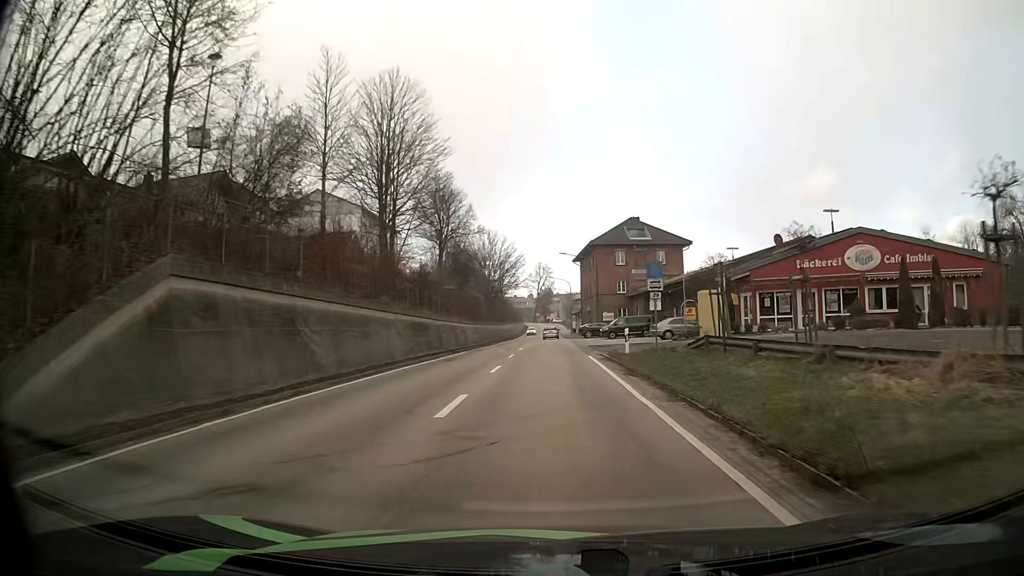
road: secondary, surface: asphalt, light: Day
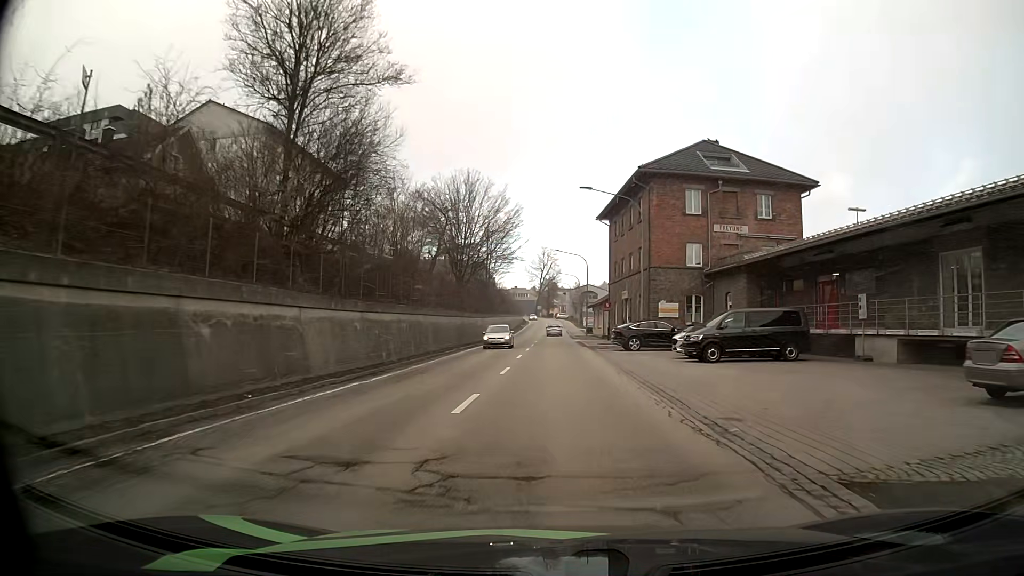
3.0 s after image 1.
(-0.3, +35.6) m; -1°
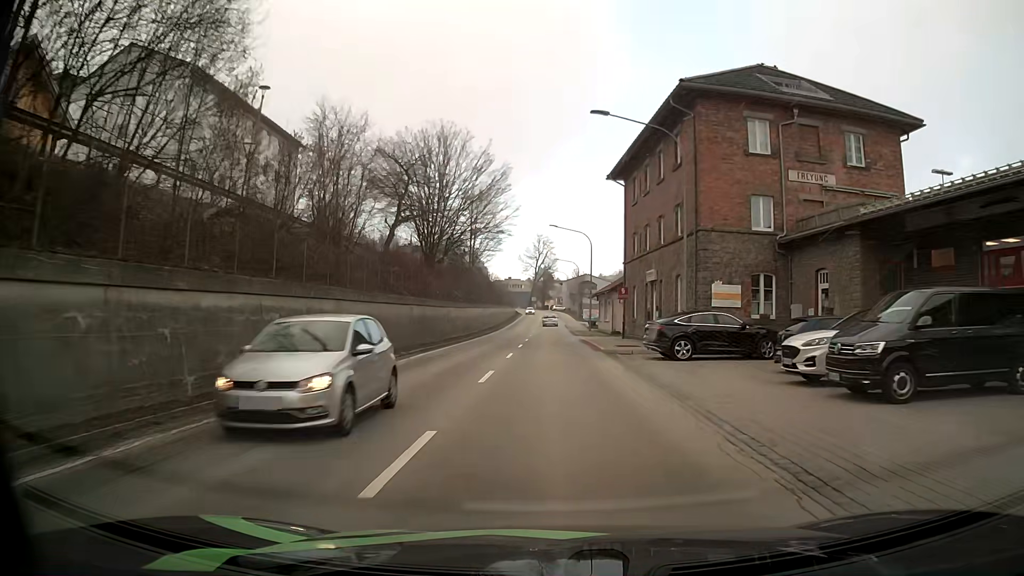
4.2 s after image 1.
(+0.2, +13.9) m; +1°
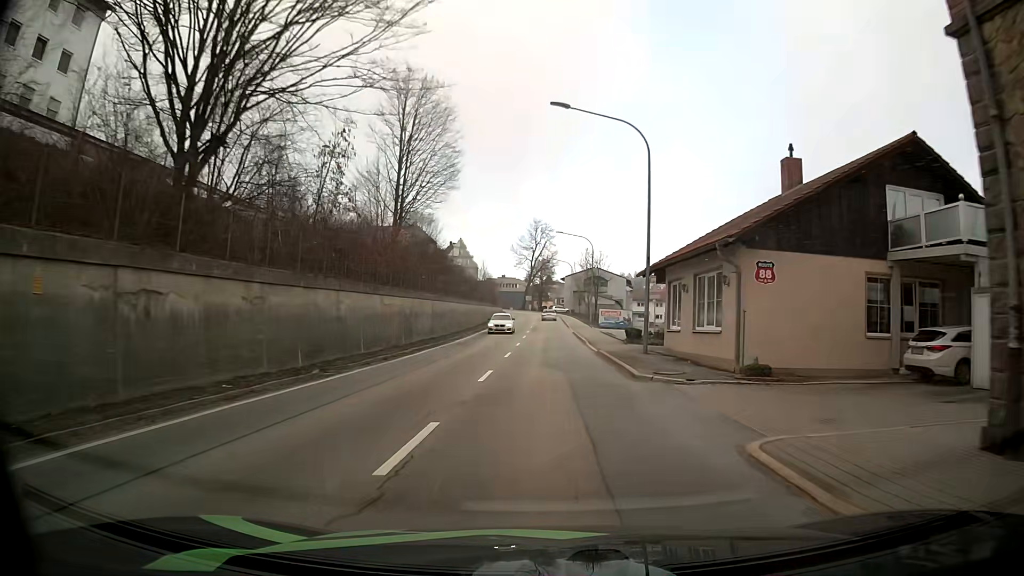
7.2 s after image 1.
(0.0, +35.6) m; +1°
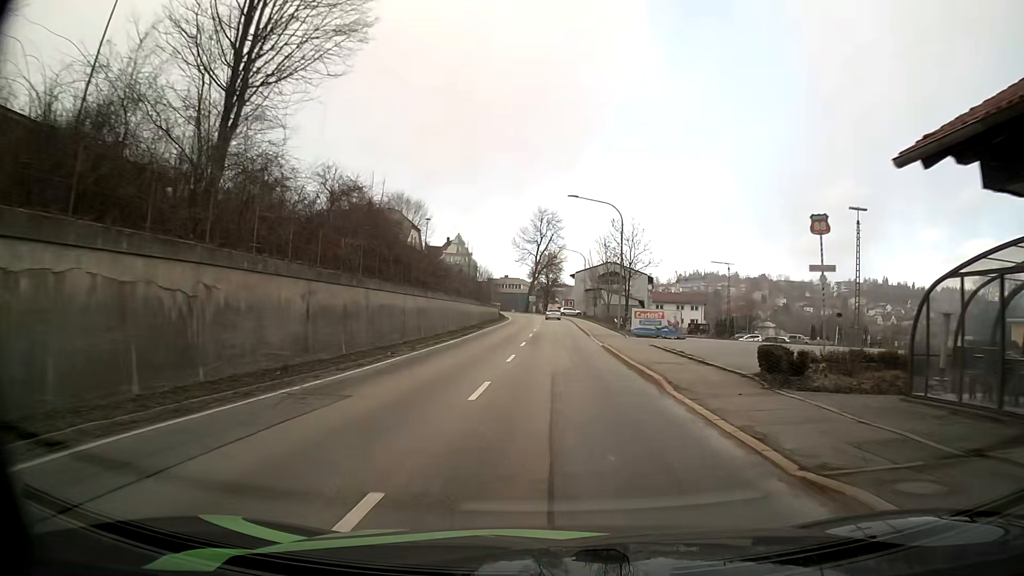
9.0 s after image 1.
(-0.3, +21.8) m; -2°
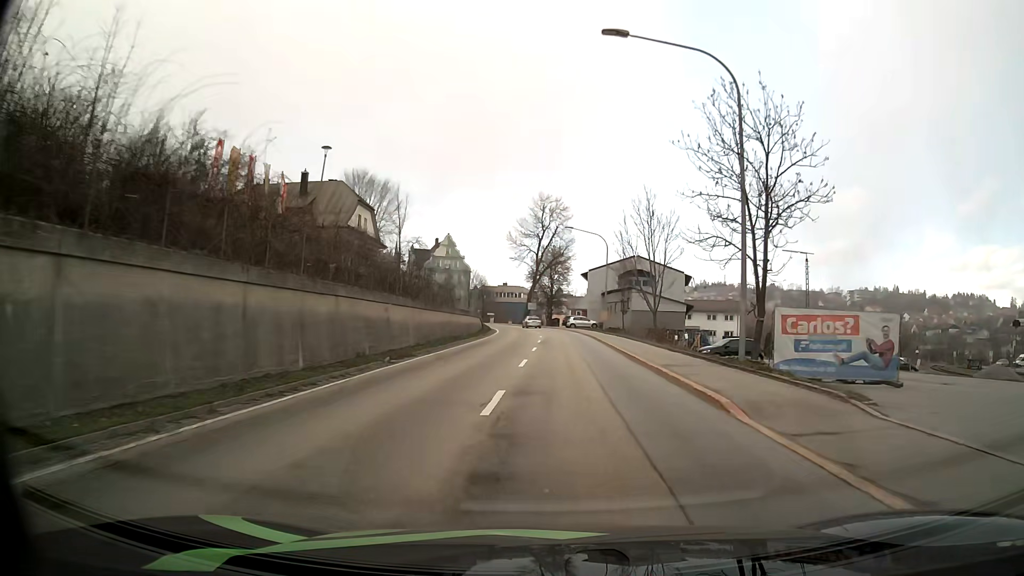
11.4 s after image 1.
(+0.2, +29.0) m; 0°
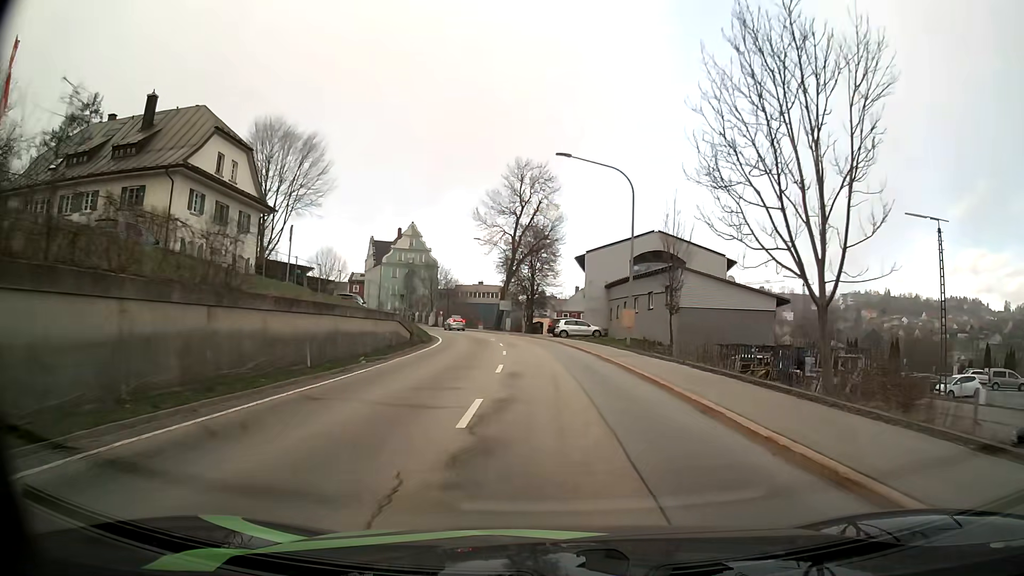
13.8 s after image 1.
(+0.4, +28.1) m; +2°
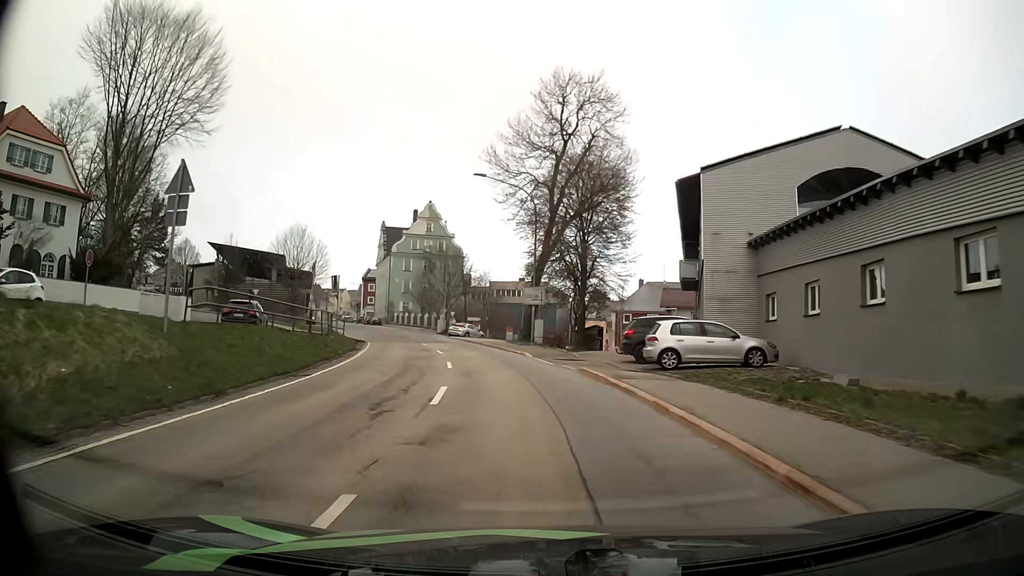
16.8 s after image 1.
(-0.6, +33.6) m; -4°
(0, +10) (-1, +20) (-3, +30) (-5, +40) (-8, +49) (-11, +59) (-15, +68) (-18, +77) (-22, +87) (-26, +96) m
